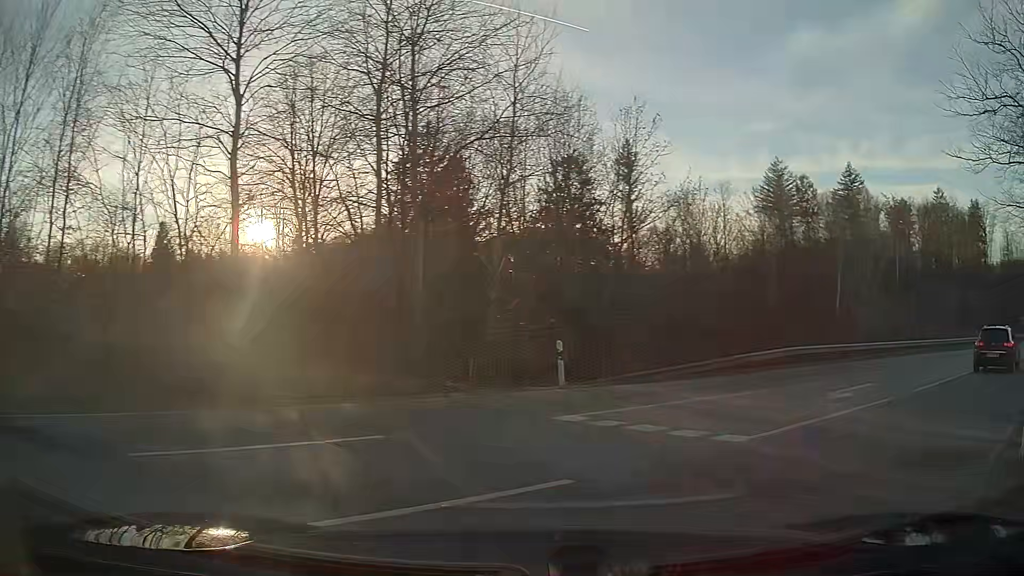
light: Day
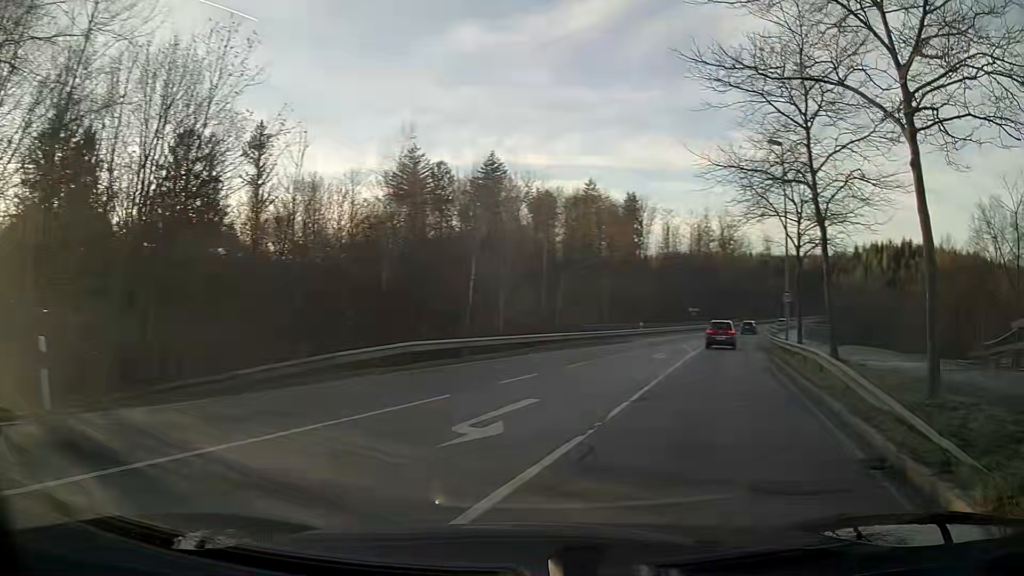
(+2.0, +6.6) m; +30°
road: secondary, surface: asphalt
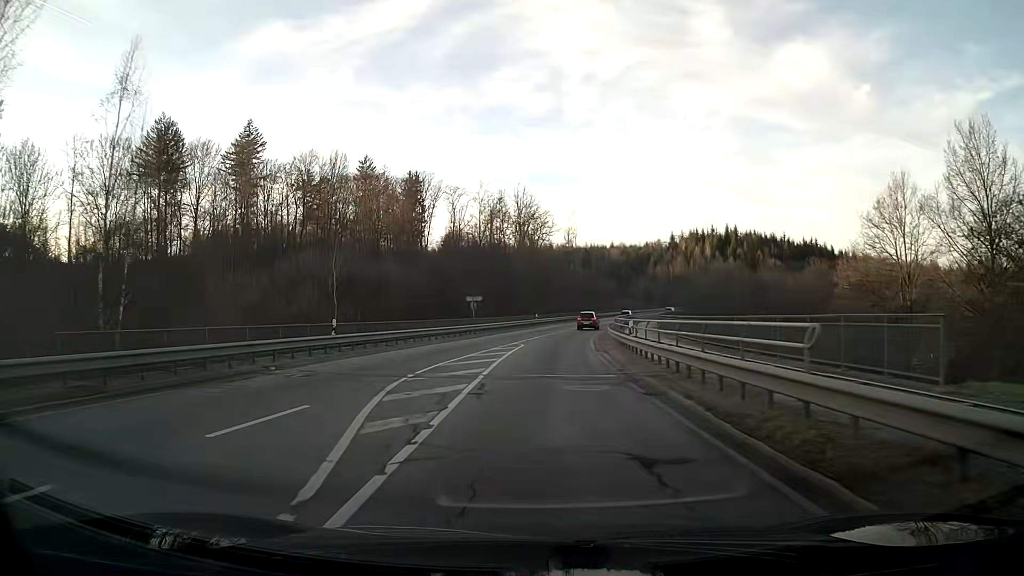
(+6.0, +31.6) m; +13°
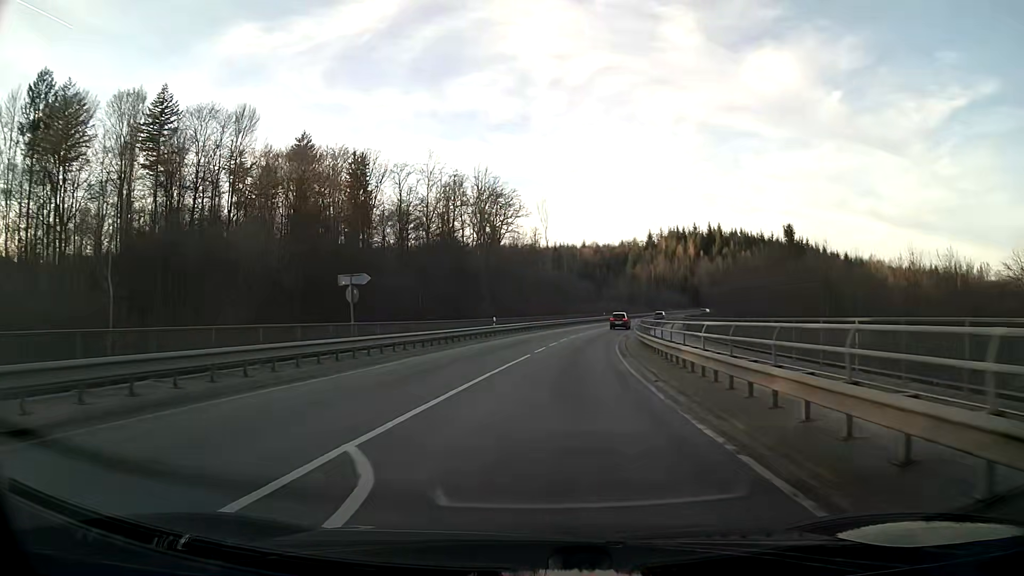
(+0.6, +28.3) m; +4°
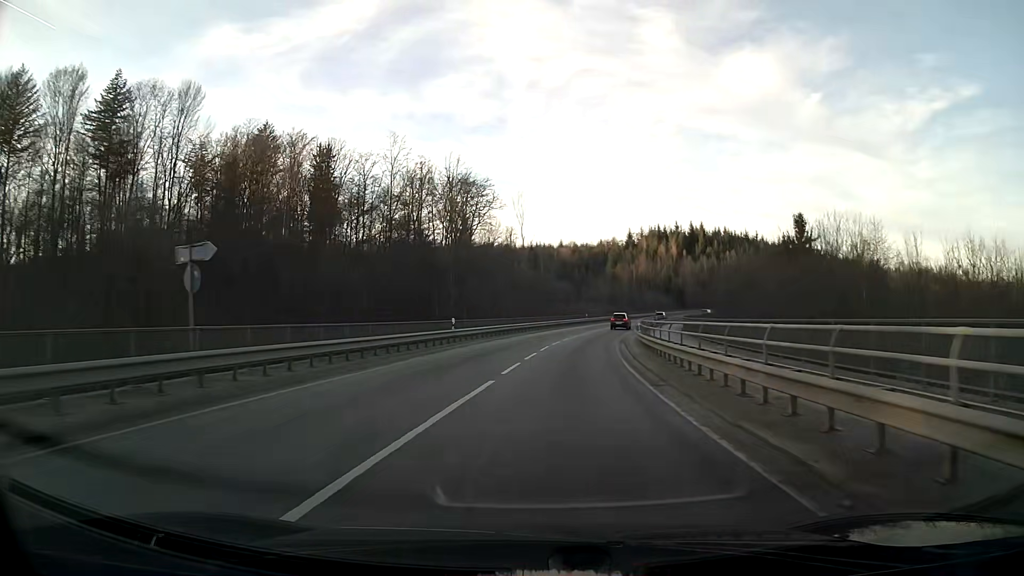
(+0.2, +10.3) m; +2°
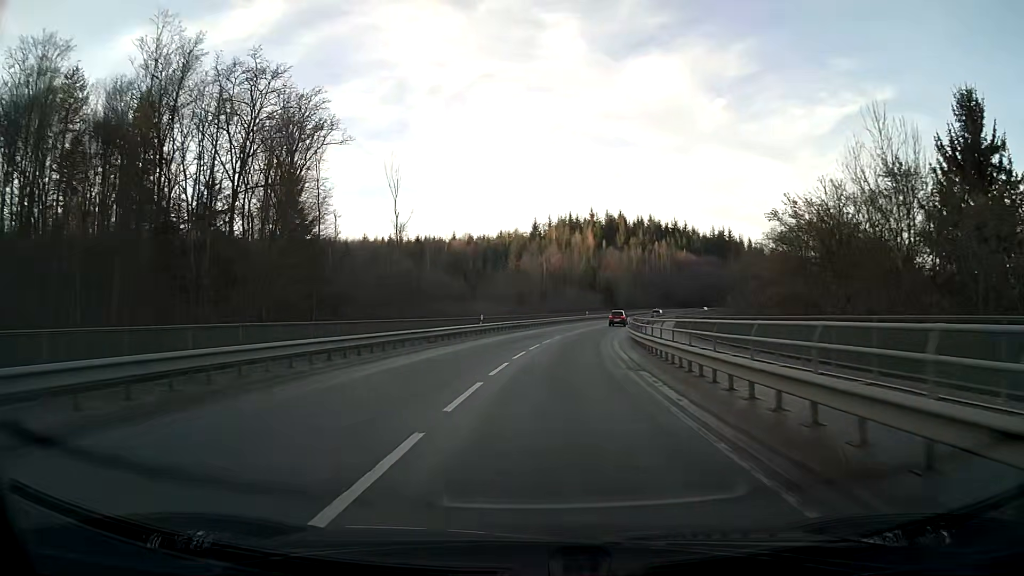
(+3.3, +43.1) m; +8°
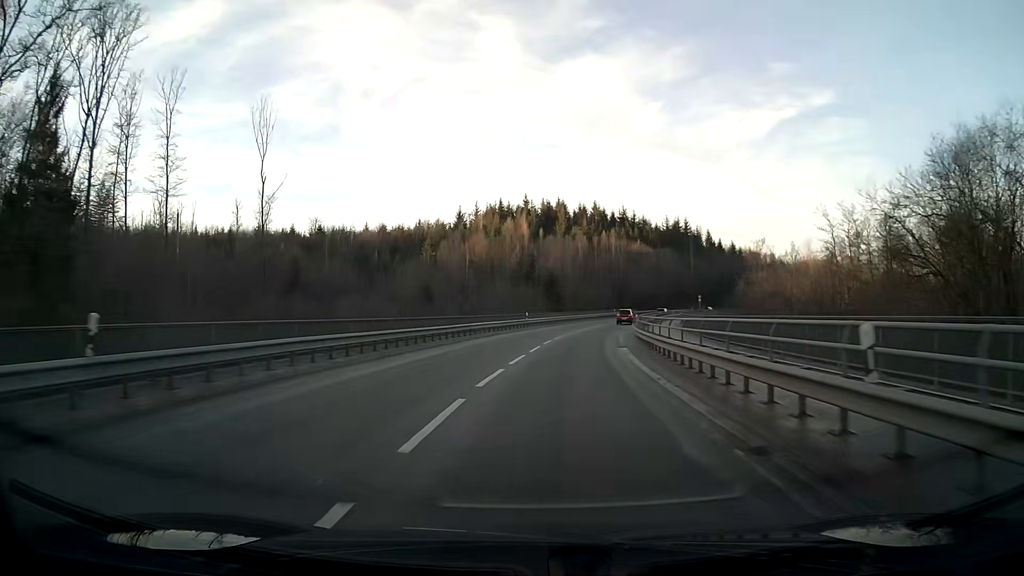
(+1.8, +33.1) m; +6°
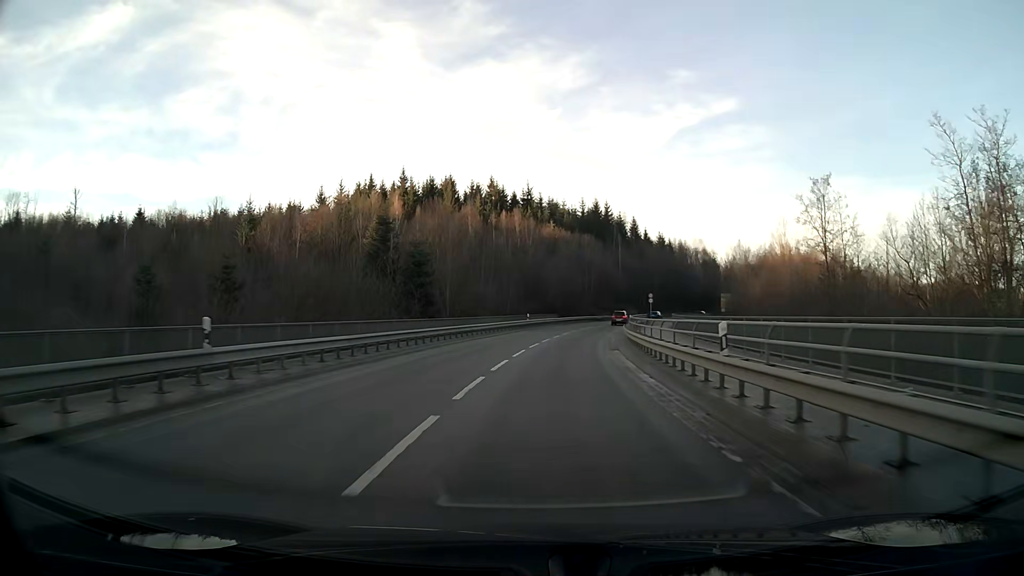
(+3.4, +43.4) m; +9°
